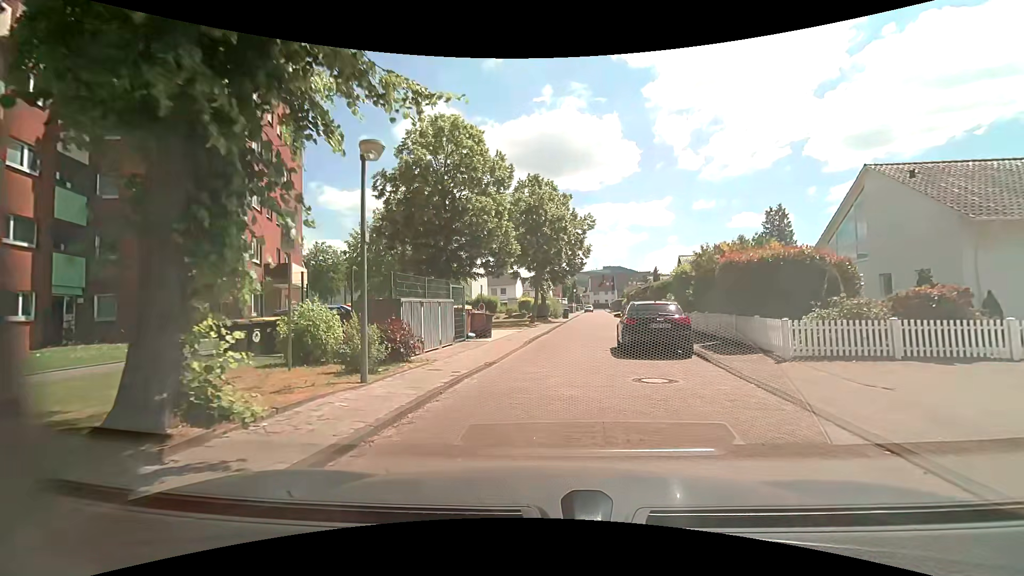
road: residential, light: Day
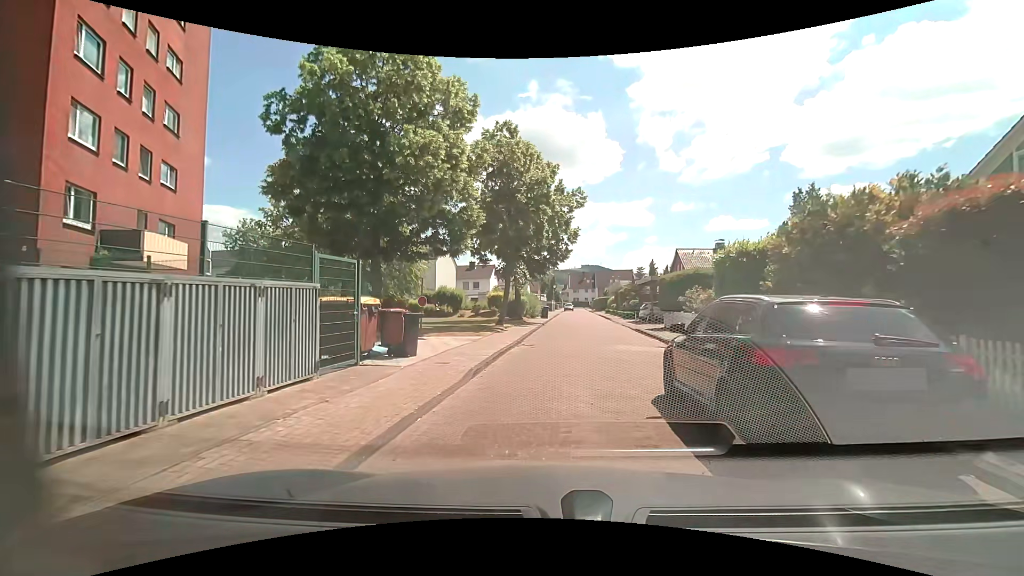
(0.0, +9.0) m; 0°
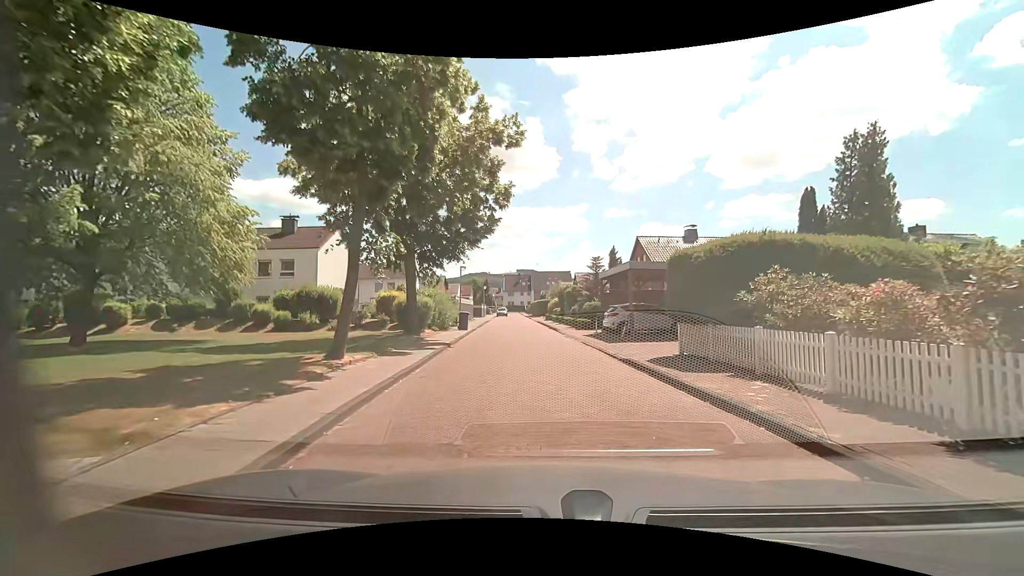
(+1.2, +13.5) m; +9°
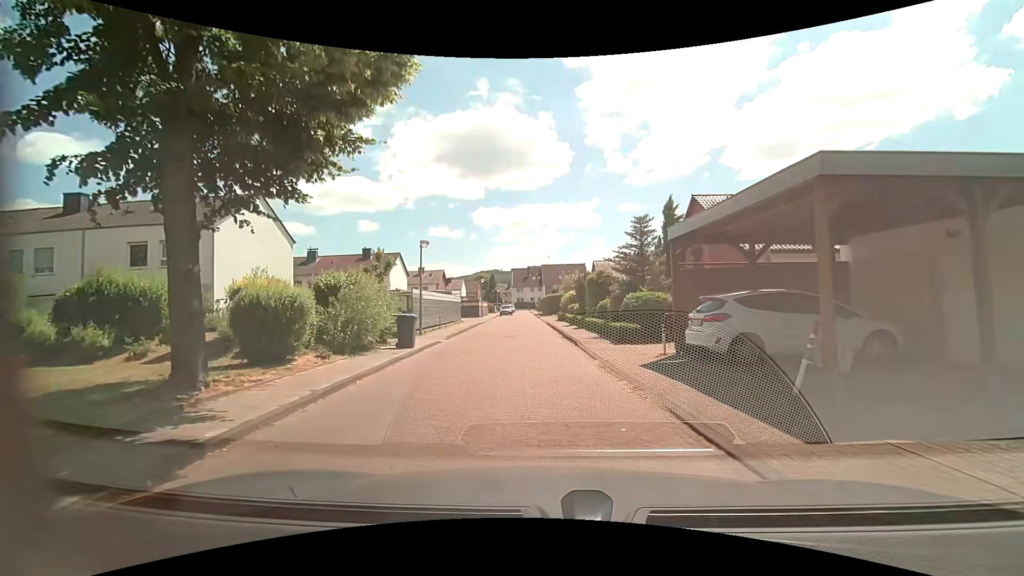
(+0.3, +13.4) m; -1°
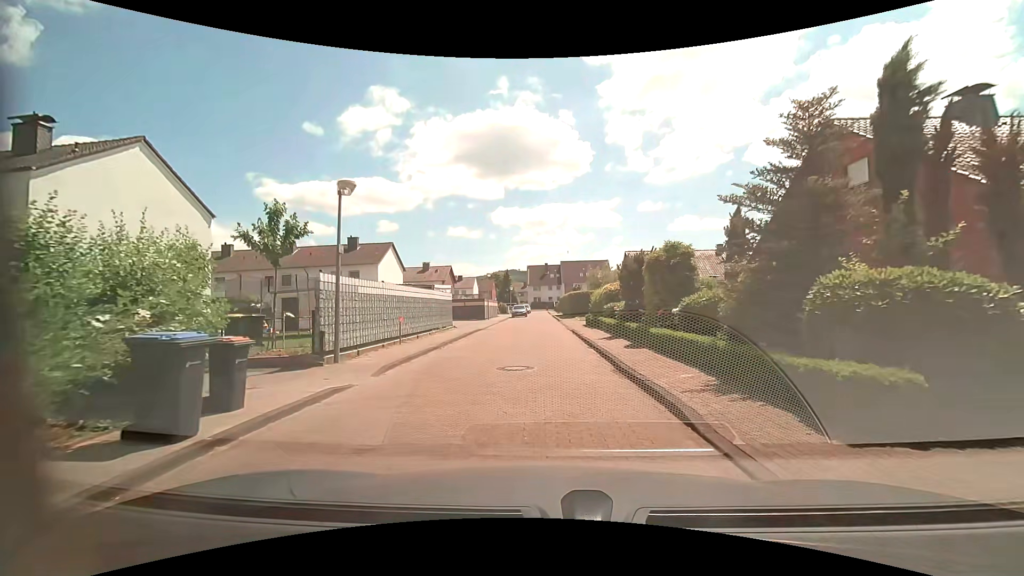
(-0.4, +11.0) m; -3°
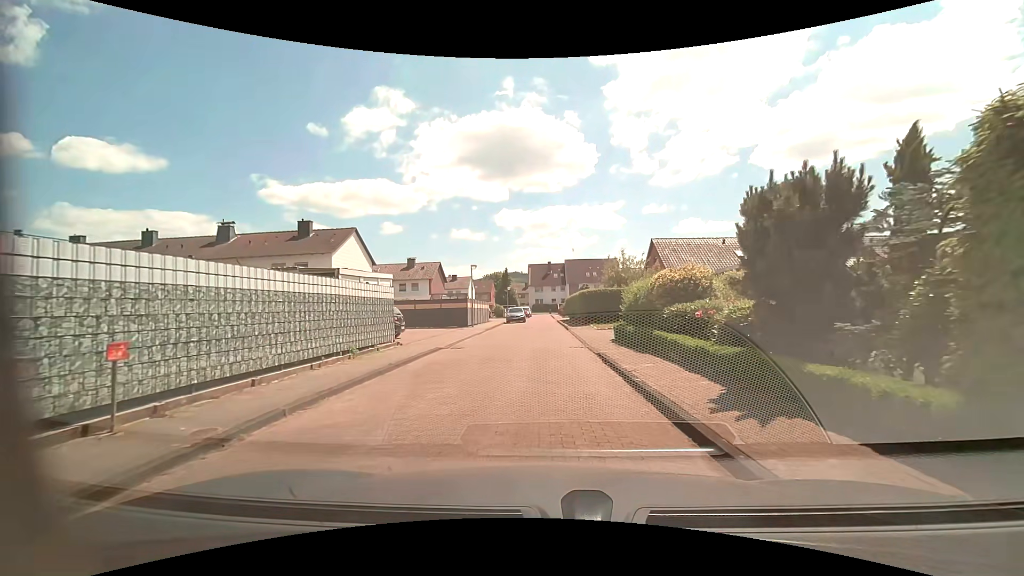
(+0.1, +11.6) m; 0°
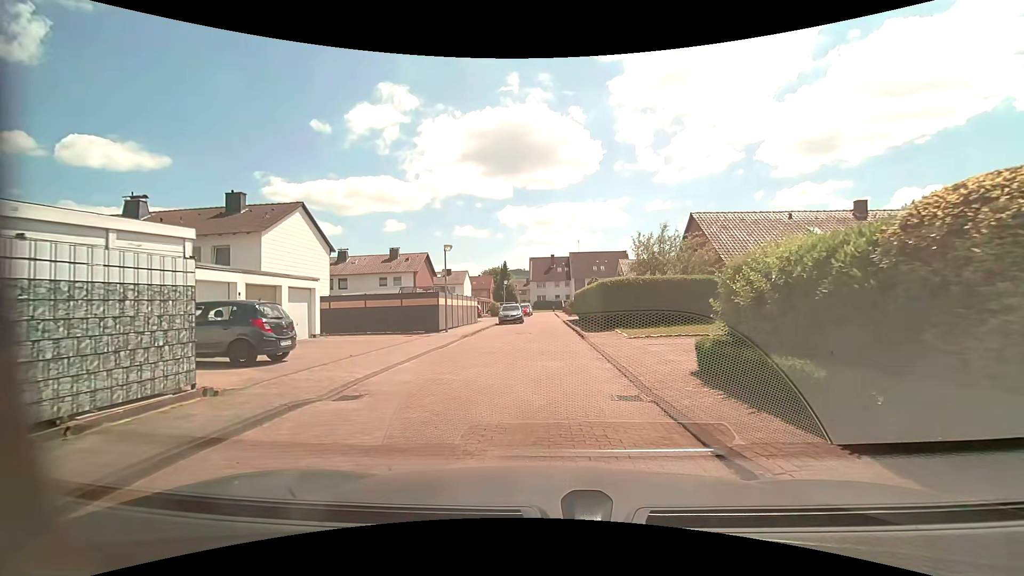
(+0.1, +10.0) m; +1°
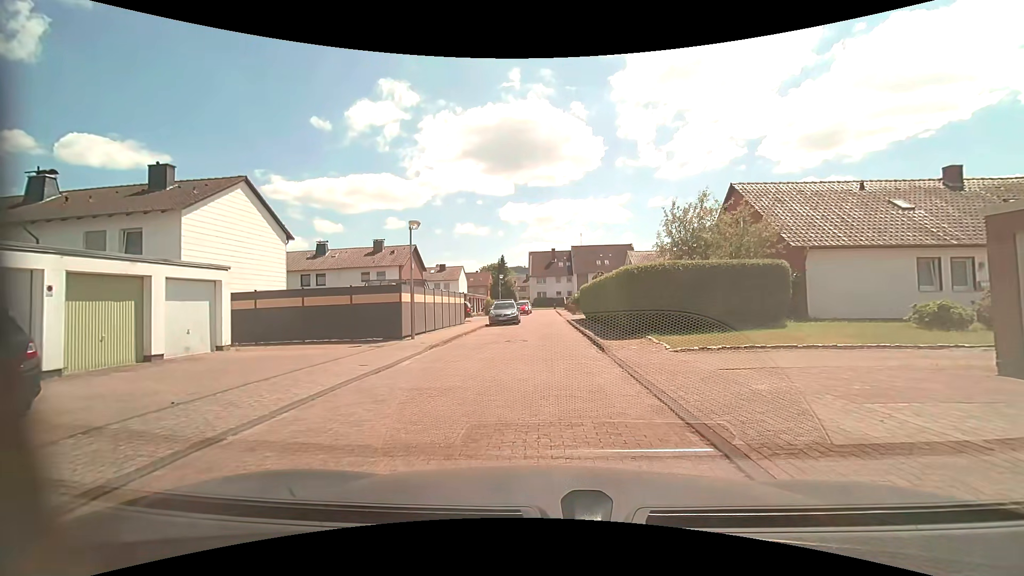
(-0.1, +6.4) m; 0°
